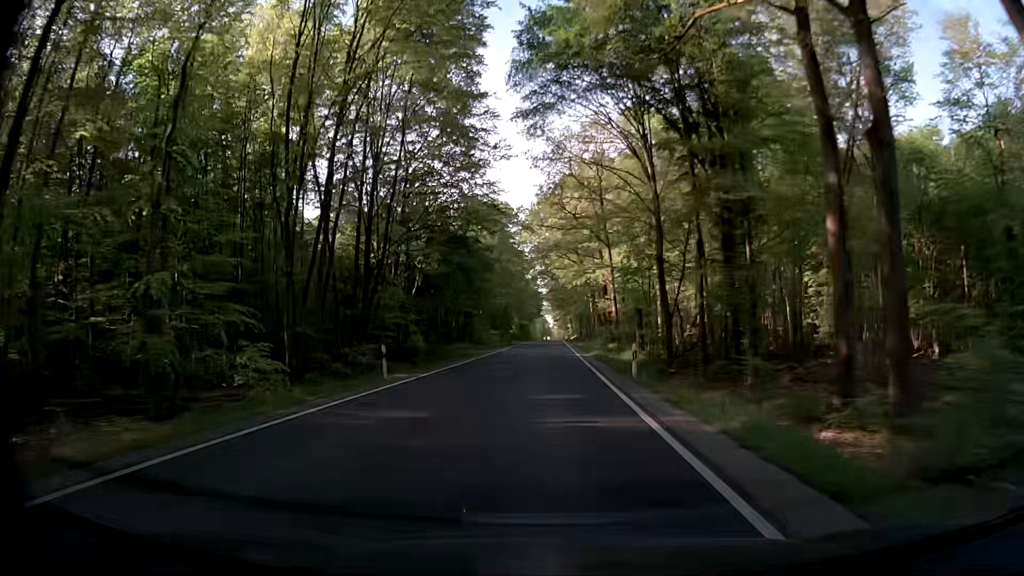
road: secondary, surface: asphalt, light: Day
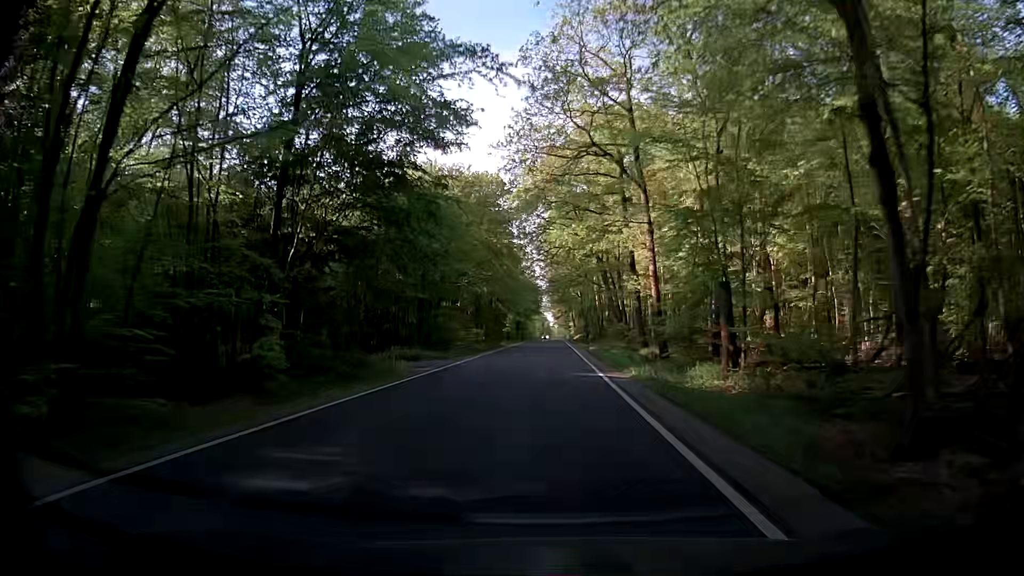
(0.0, +21.5) m; 0°
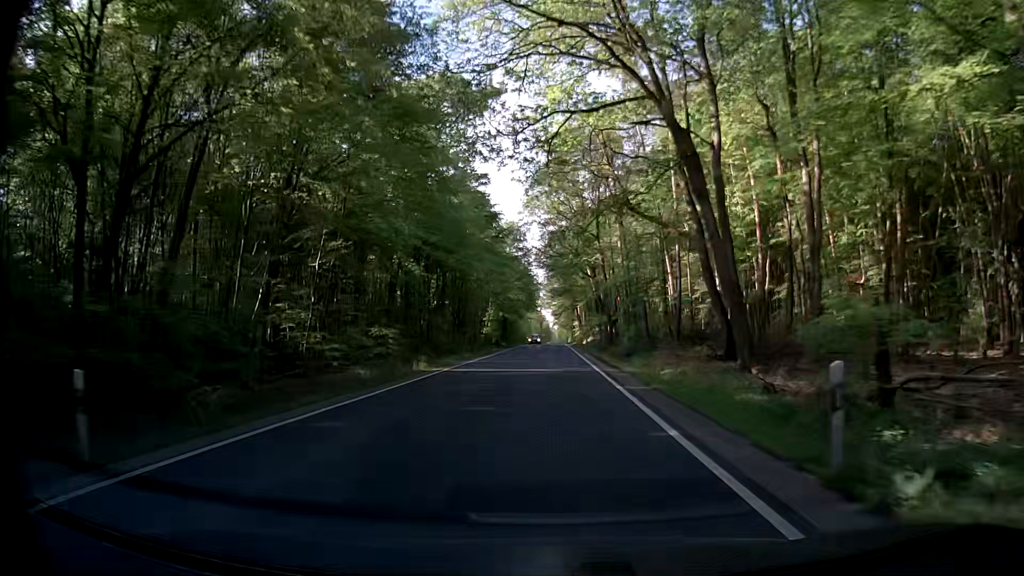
(-0.3, +43.0) m; 0°
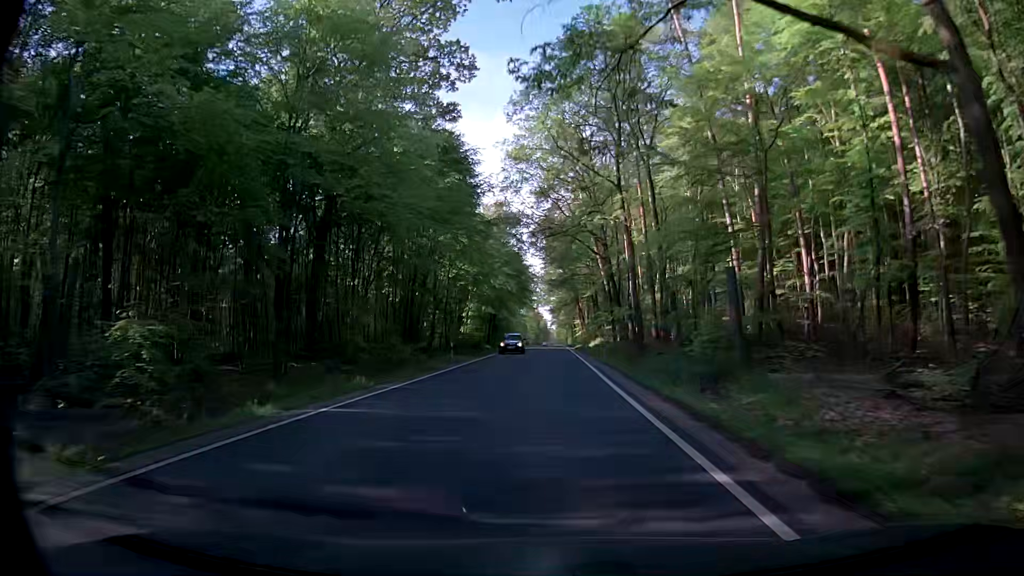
(-0.2, +21.5) m; 0°
(0, +10) (0, +20) (0, +30) (0, +40) (0, +50) (0, +60) (0, +70) (0, +80) (0, +90) (0, +100) m
